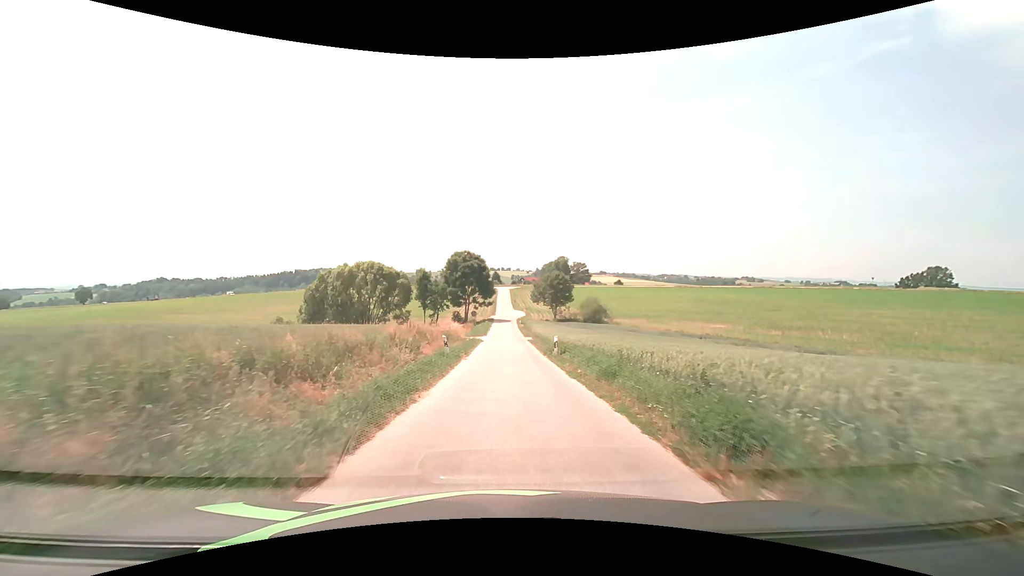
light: Day
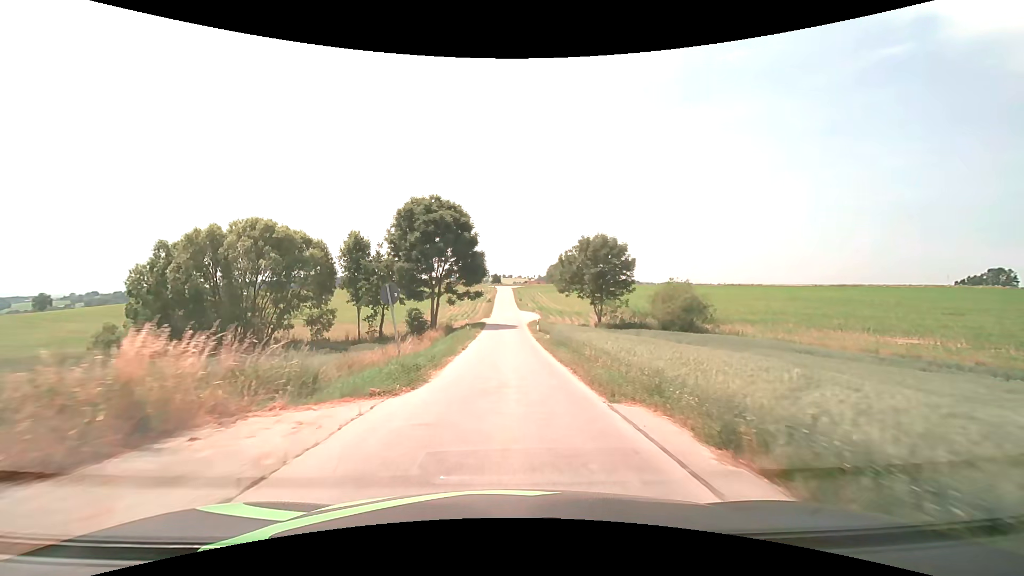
(-0.1, +37.0) m; 0°
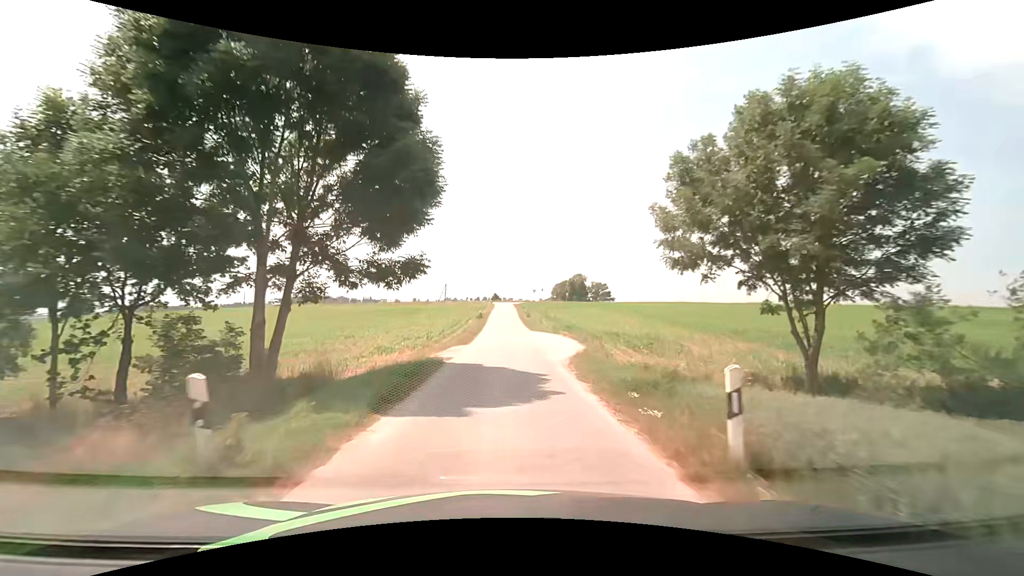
(0.0, +29.7) m; 0°
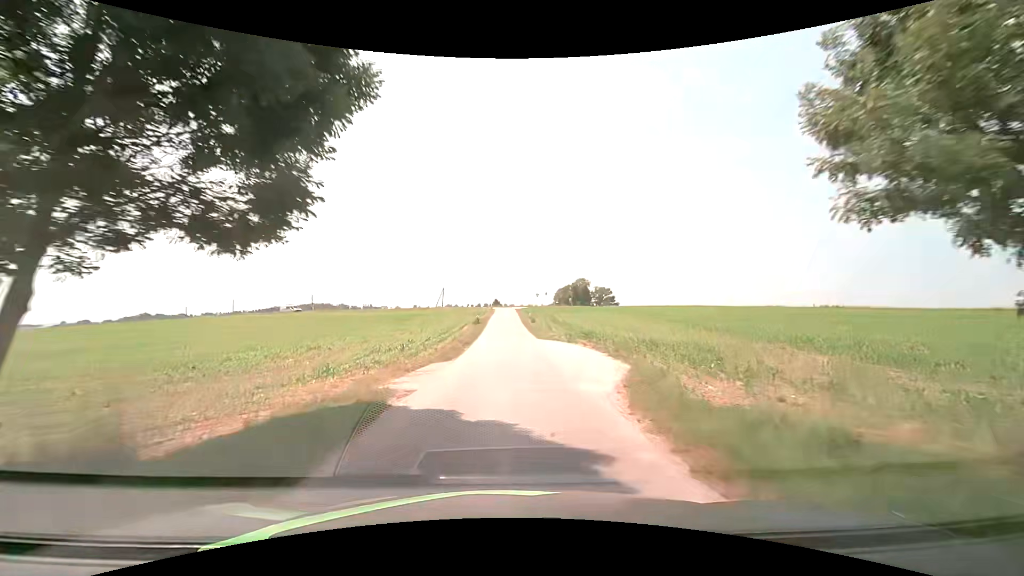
(0.0, +7.5) m; 0°
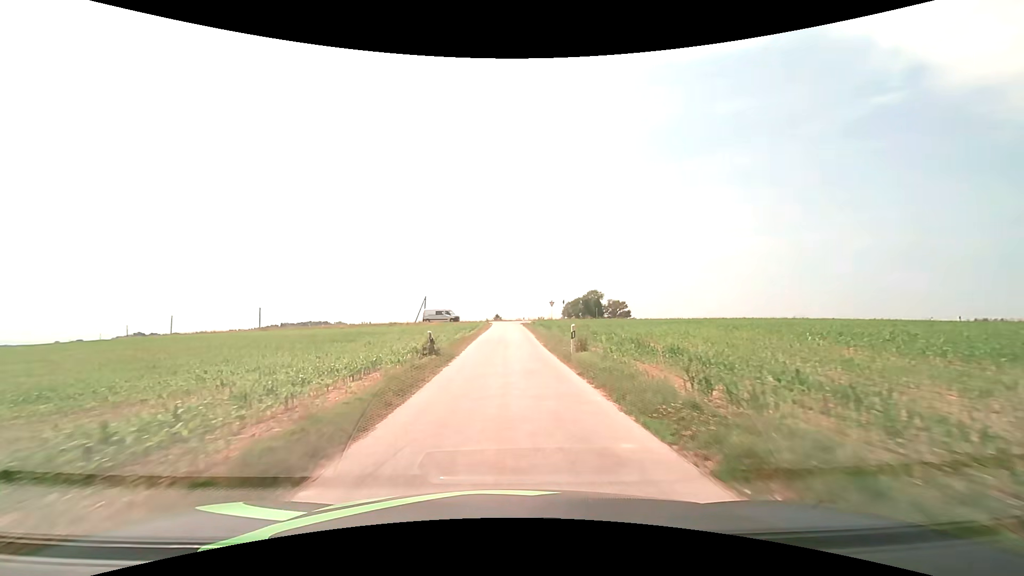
(-0.1, +29.6) m; 0°
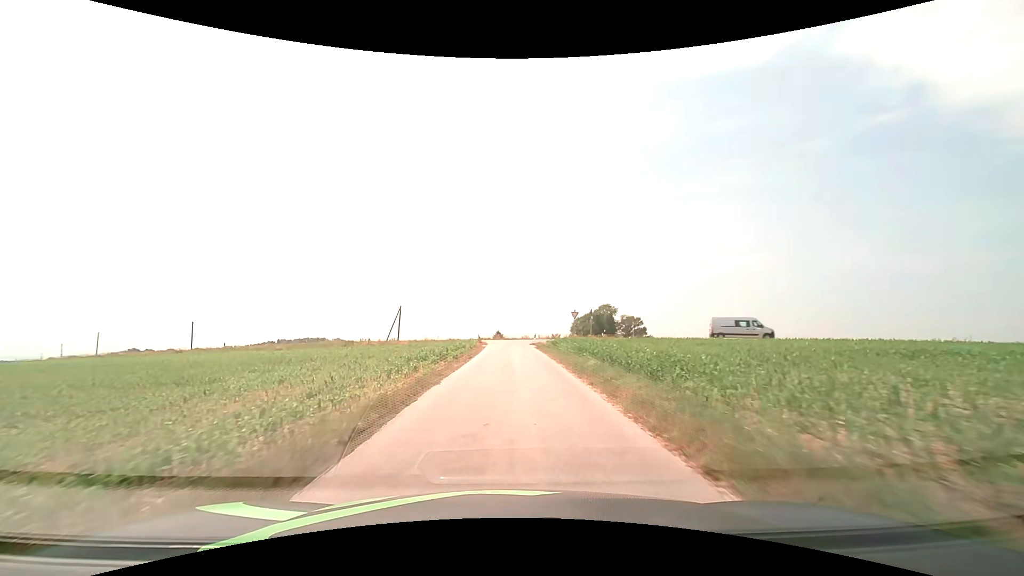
(-0.1, +23.4) m; 0°
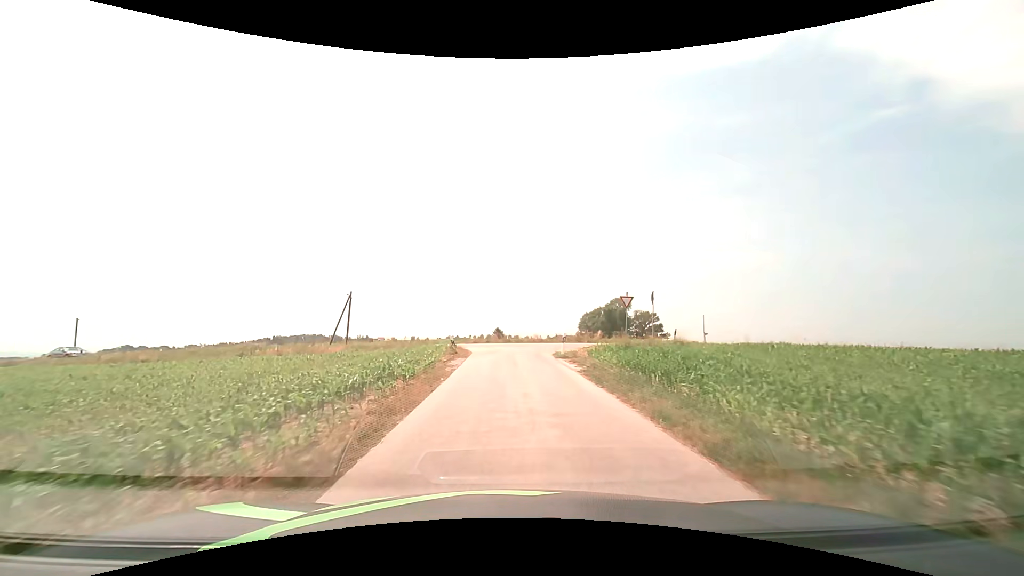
(0.0, +22.0) m; 0°
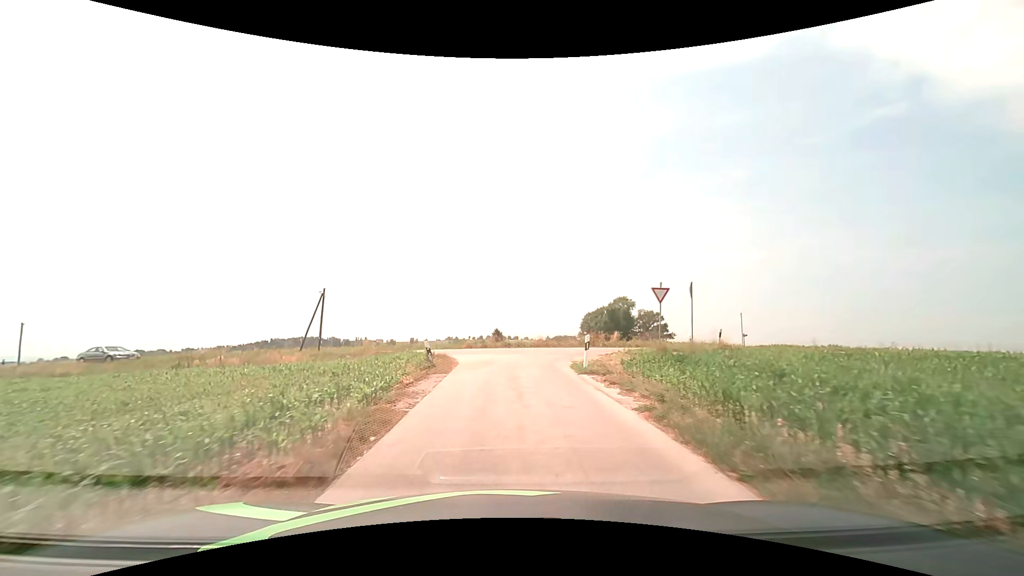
(0.0, +6.5) m; 0°
(0, +10) (+1, +20) (+6, +28) (+16, +27) (+26, +25) (+35, +22) (+45, +19) (+54, +16) (+64, +12) (+73, +9) m
